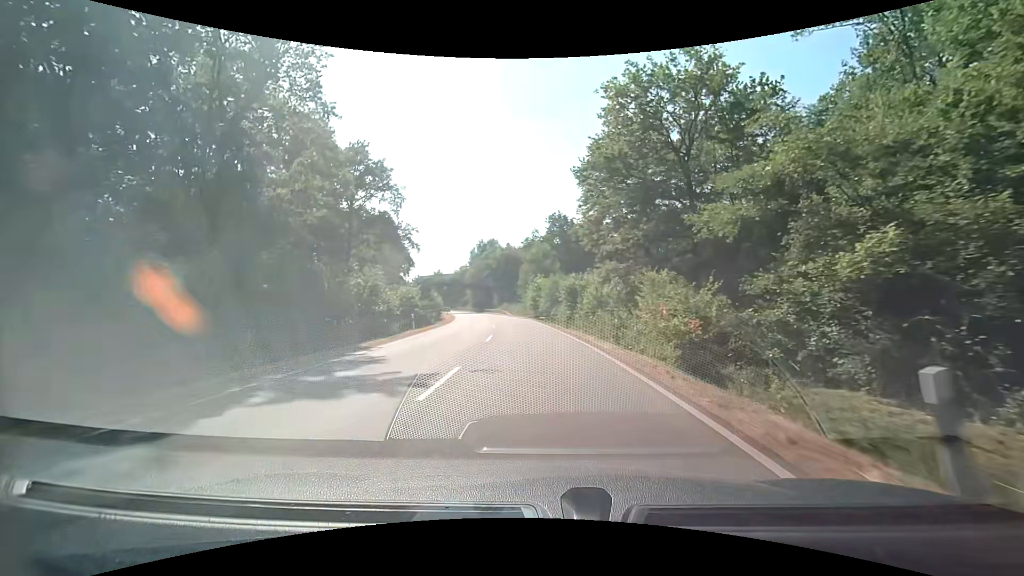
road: secondary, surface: asphalt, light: Day
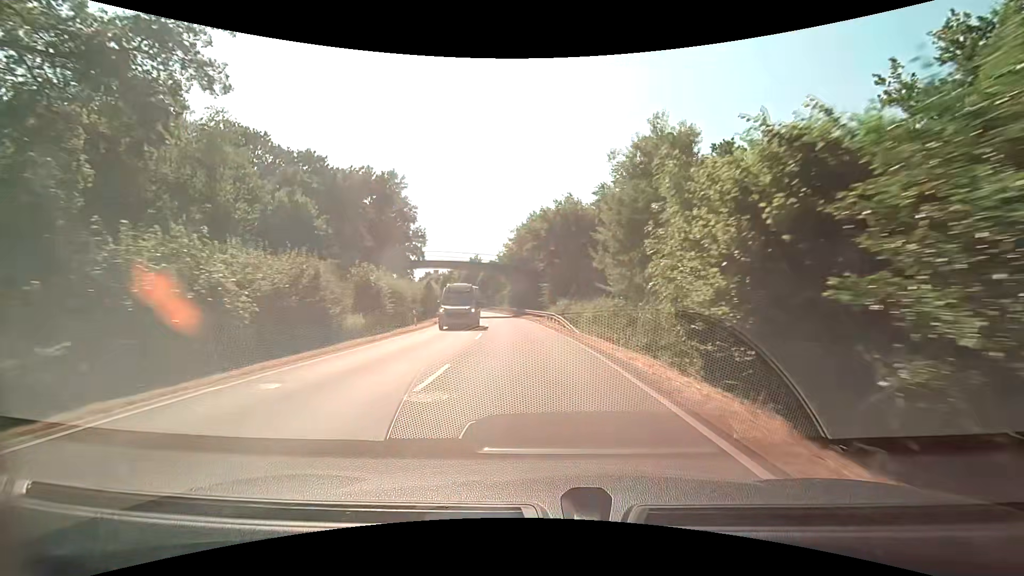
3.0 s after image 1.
(-2.6, +48.2) m; -6°
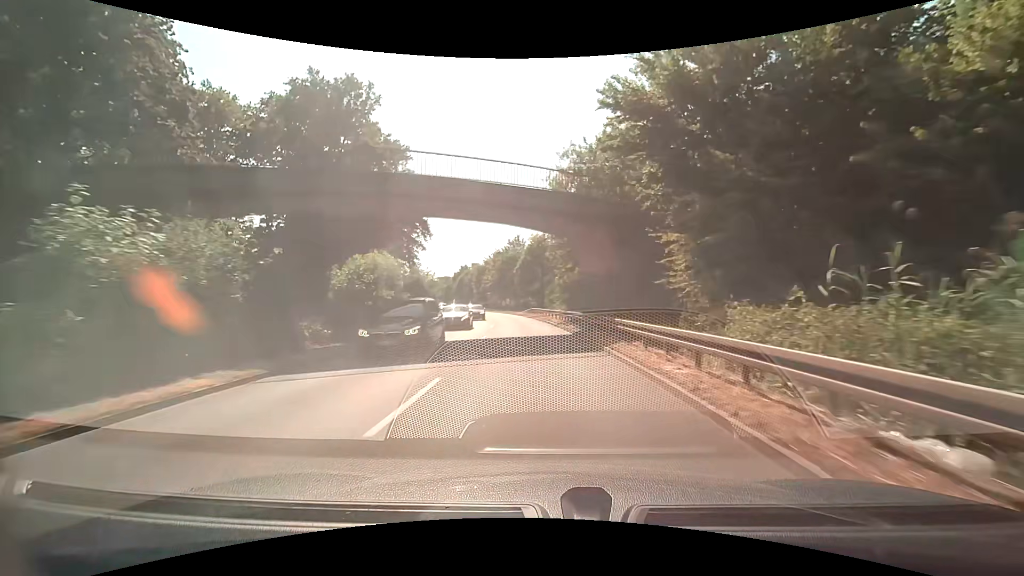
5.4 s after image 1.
(-2.6, +38.1) m; -7°
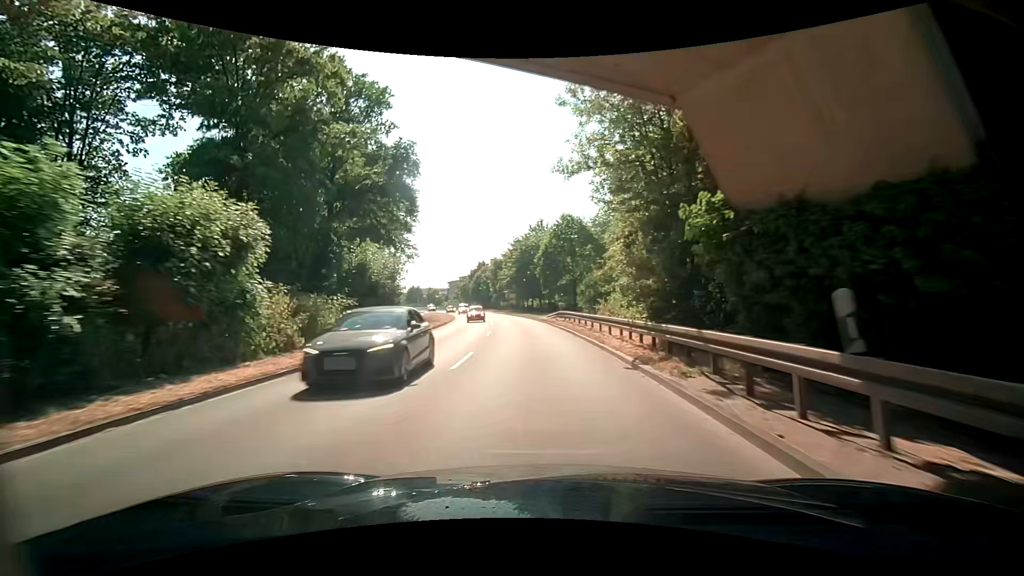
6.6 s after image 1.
(-0.4, +18.6) m; -3°
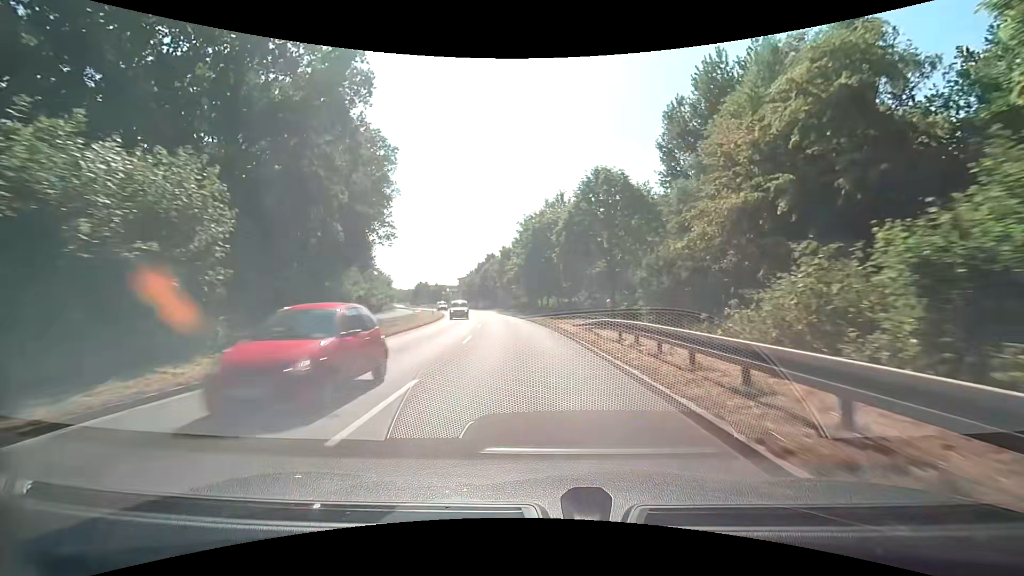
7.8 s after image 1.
(-0.4, +17.9) m; -2°
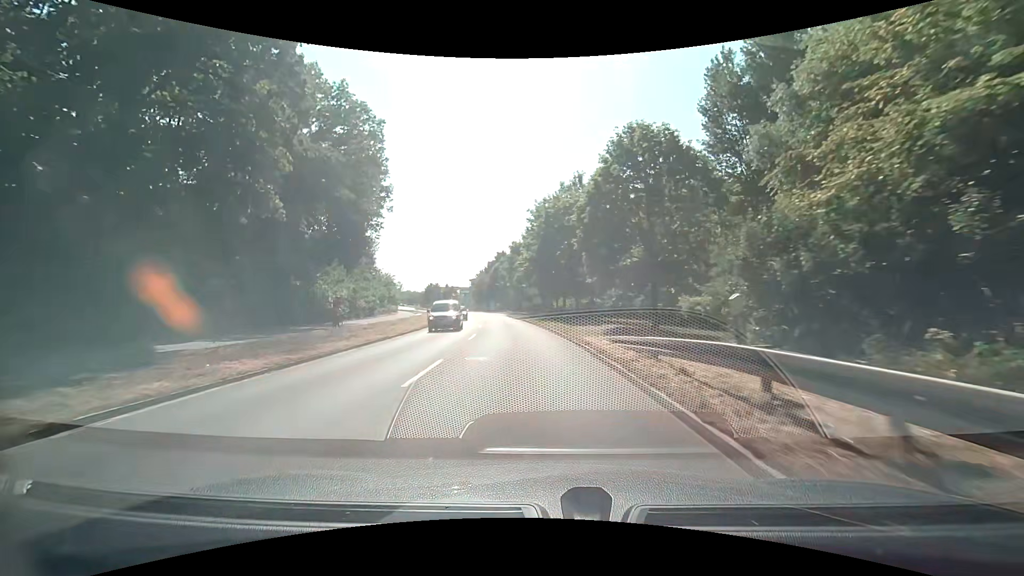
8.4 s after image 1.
(-0.1, +8.6) m; -2°
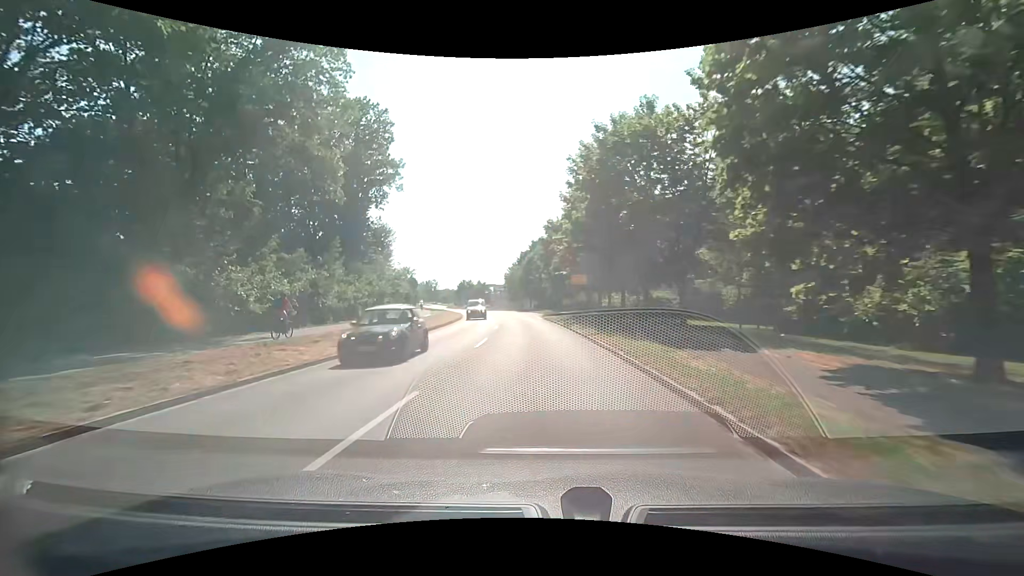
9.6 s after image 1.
(-0.6, +16.6) m; -5°
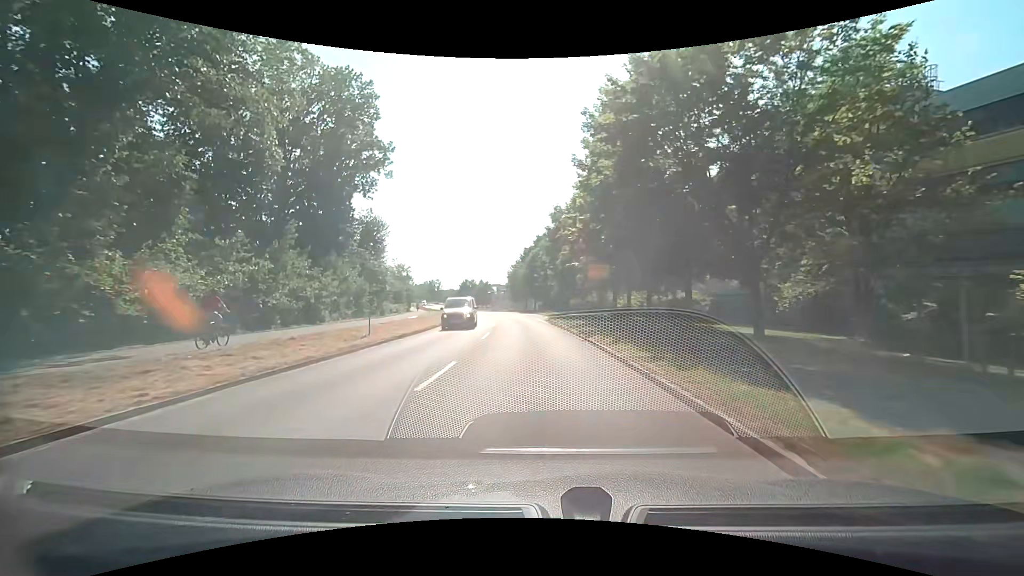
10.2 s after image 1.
(-0.1, +7.9) m; -1°
(0, +10) (-1, +20) (-1, +30) (-2, +40) (-3, +50) (-4, +60) (-6, +70) (-9, +79) (-11, +89) (-13, +99) m
